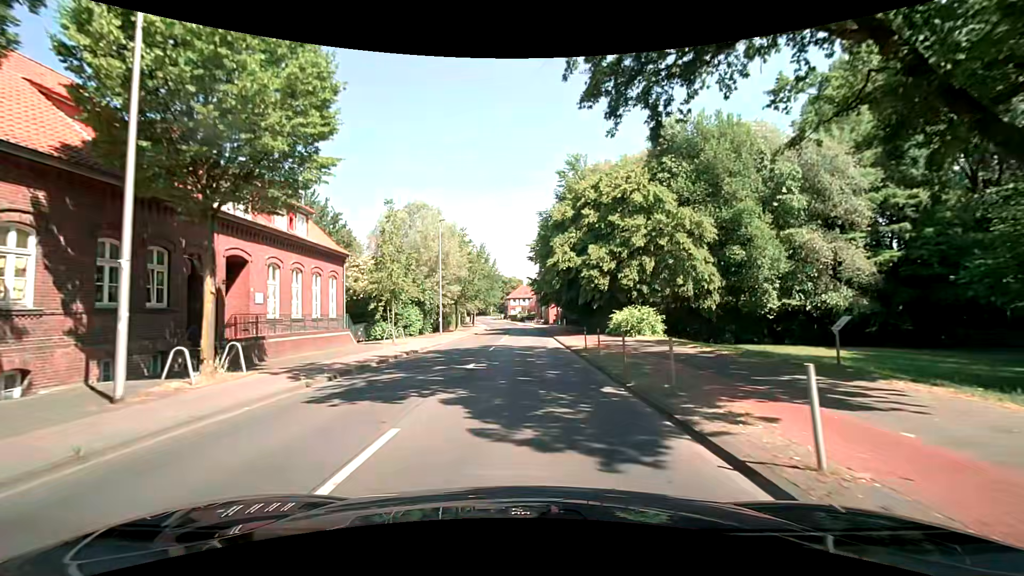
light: Day
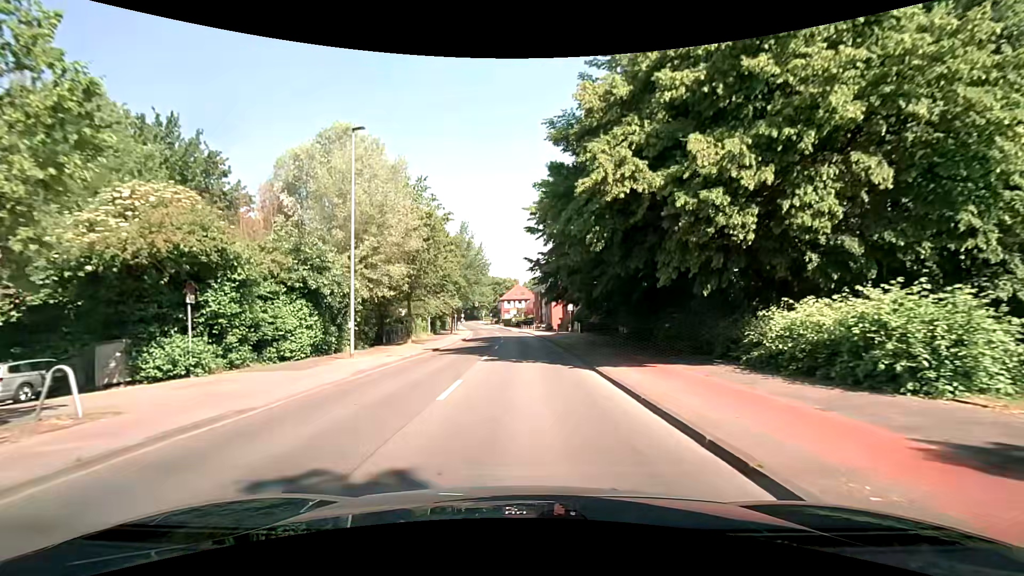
(-0.5, +22.3) m; 0°
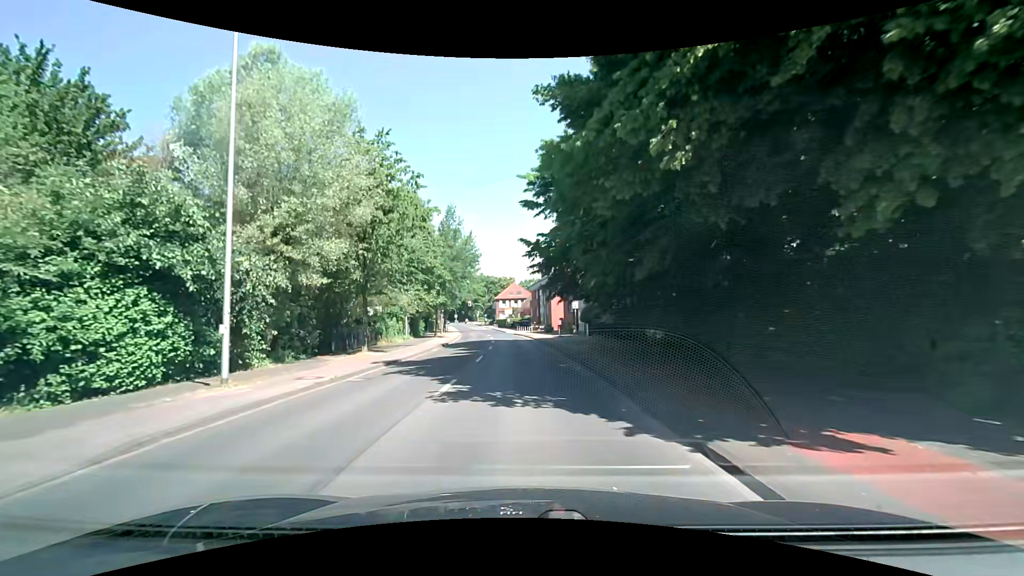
(-0.1, +9.0) m; -1°
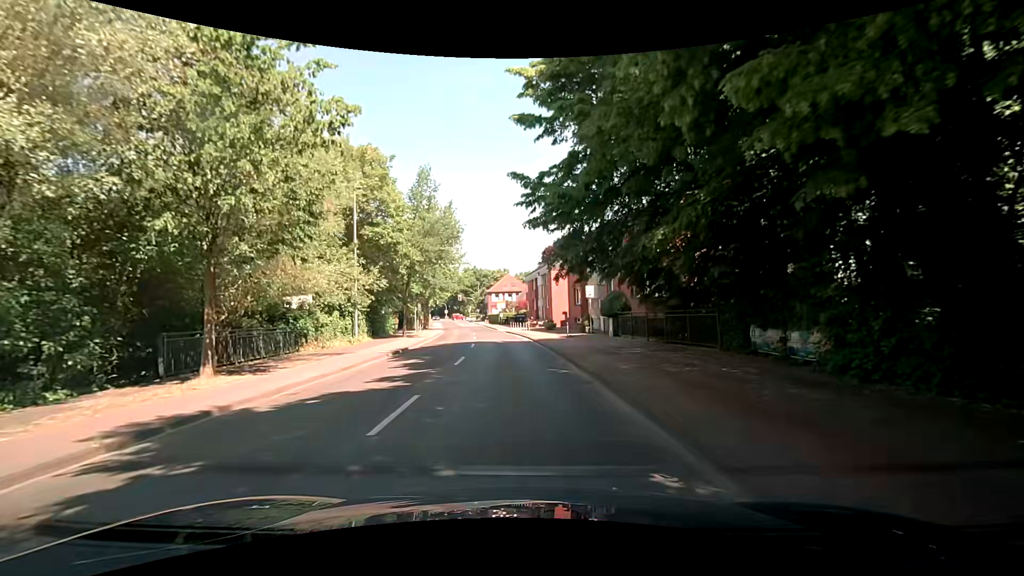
(+0.2, +12.3) m; +1°
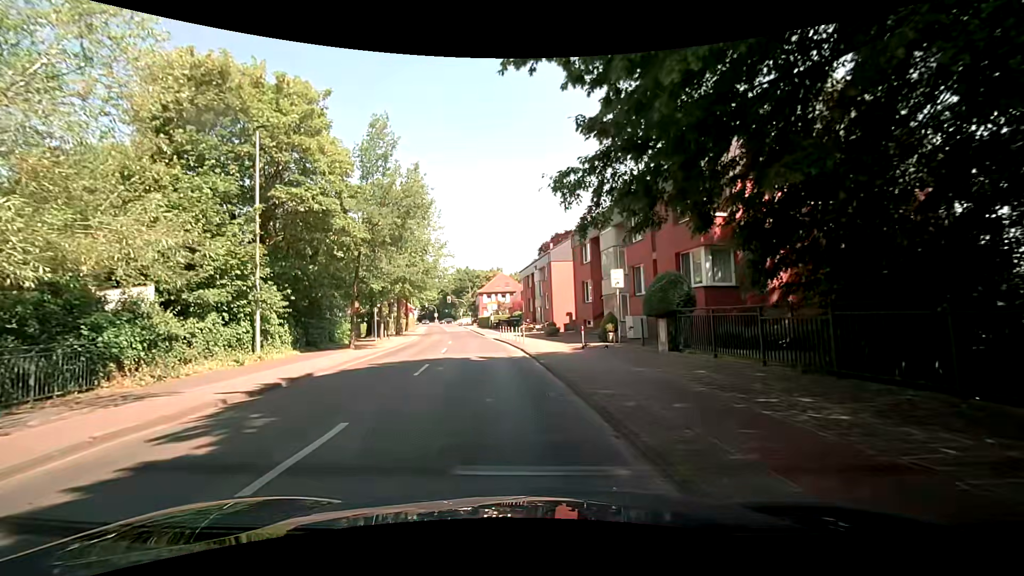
(+0.3, +11.1) m; +1°
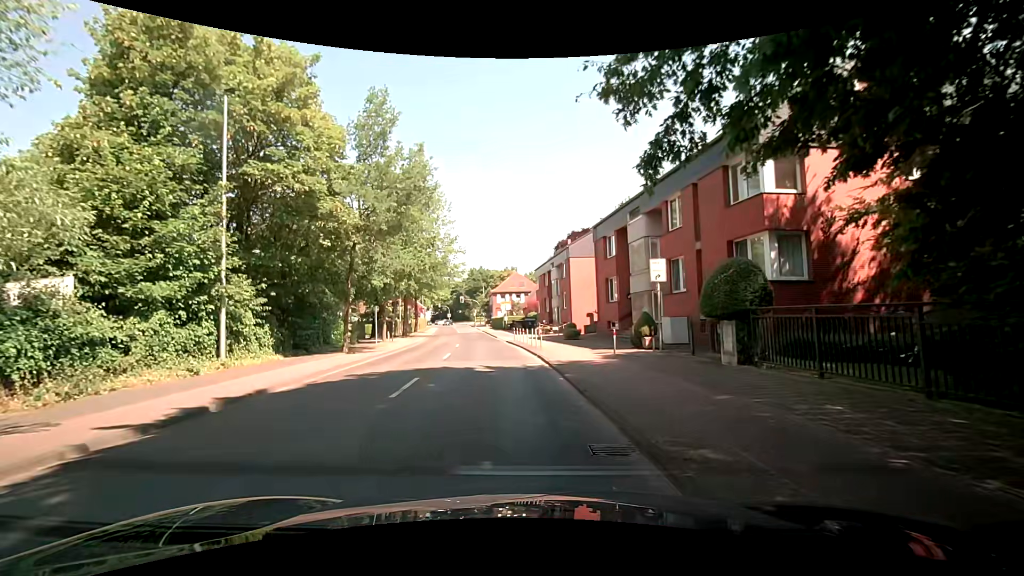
(-0.1, +3.8) m; -3°
